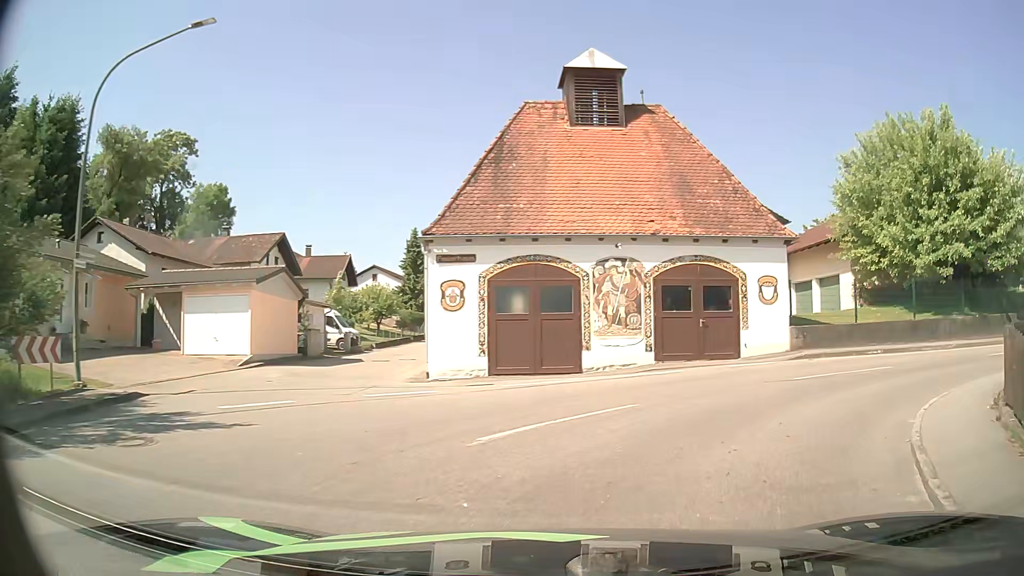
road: tertiary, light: Day
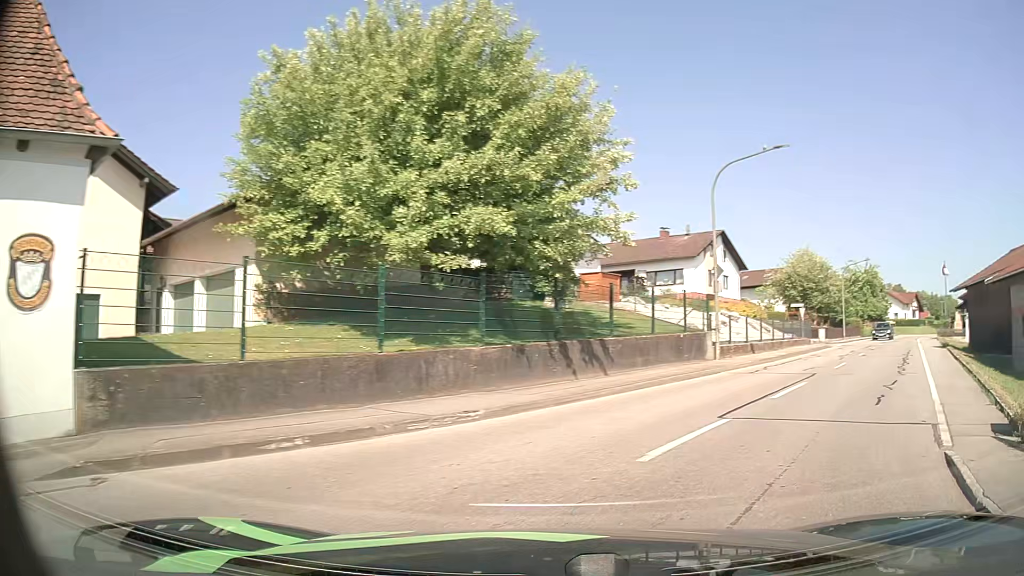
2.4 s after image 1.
(+4.5, +11.4) m; +50°
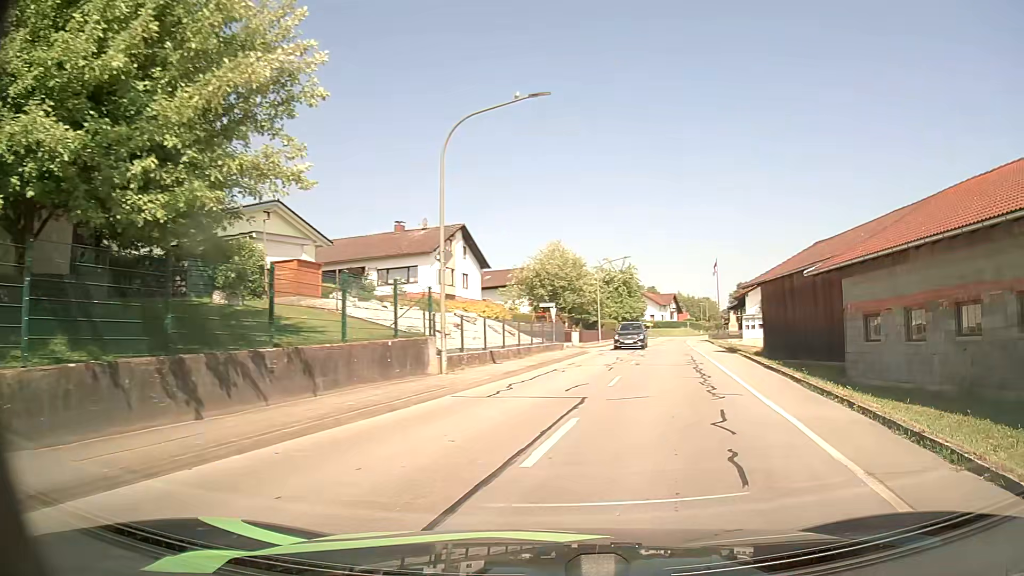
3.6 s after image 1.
(+1.3, +5.8) m; +22°
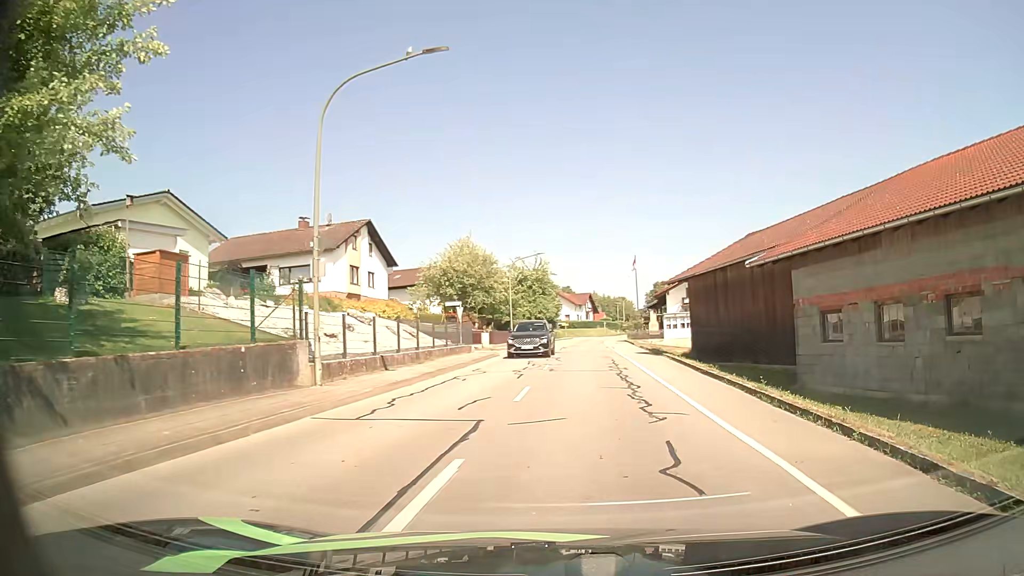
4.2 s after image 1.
(+0.2, +3.1) m; +8°
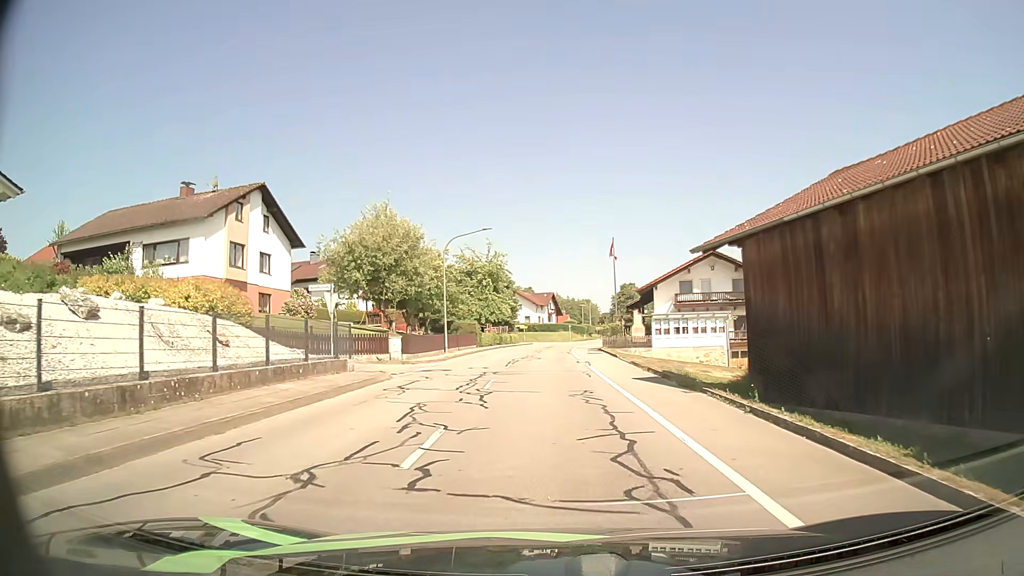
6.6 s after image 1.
(+0.7, +15.2) m; +3°
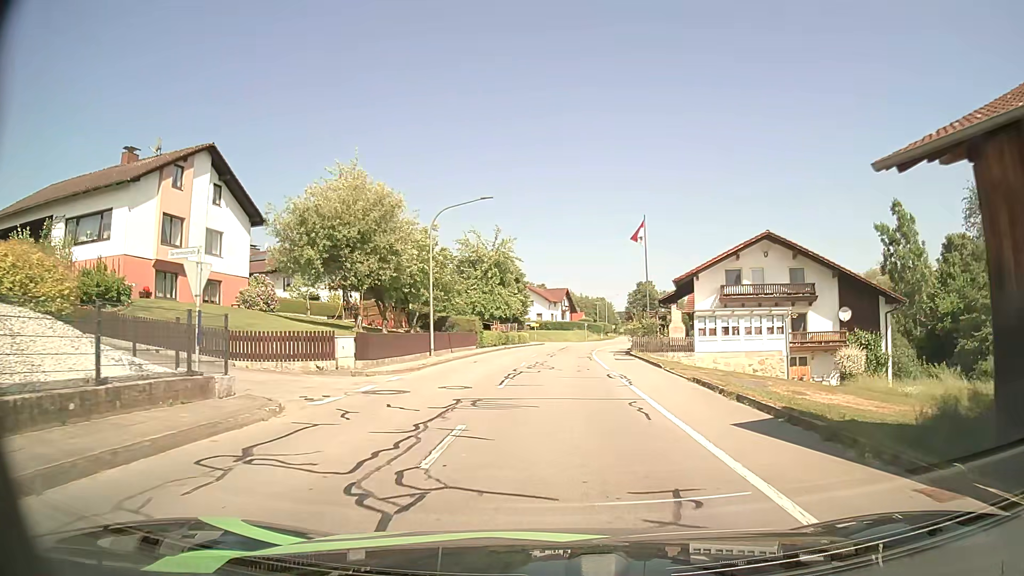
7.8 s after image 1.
(-0.1, +9.3) m; -1°
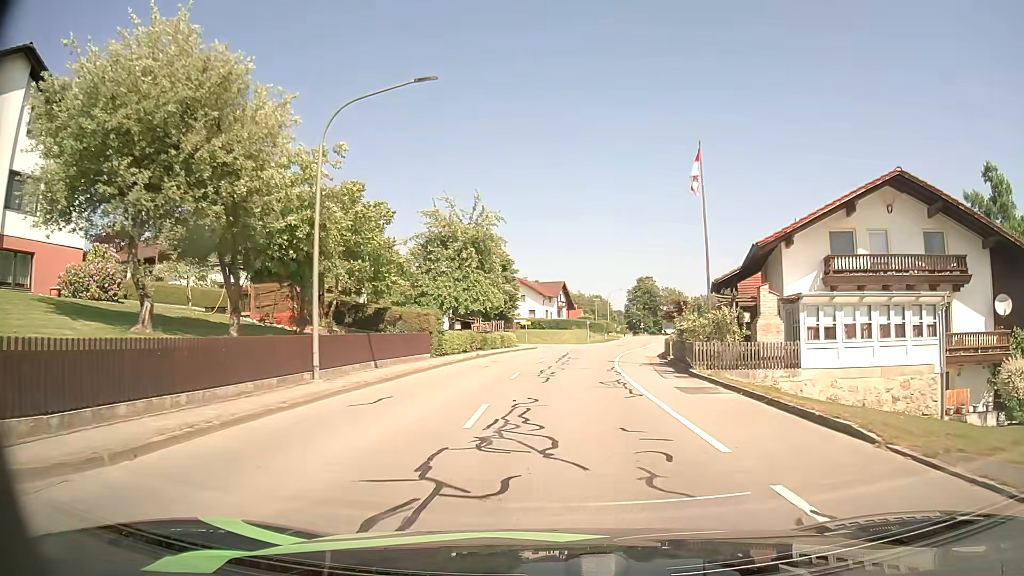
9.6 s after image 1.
(0.0, +15.7) m; 0°
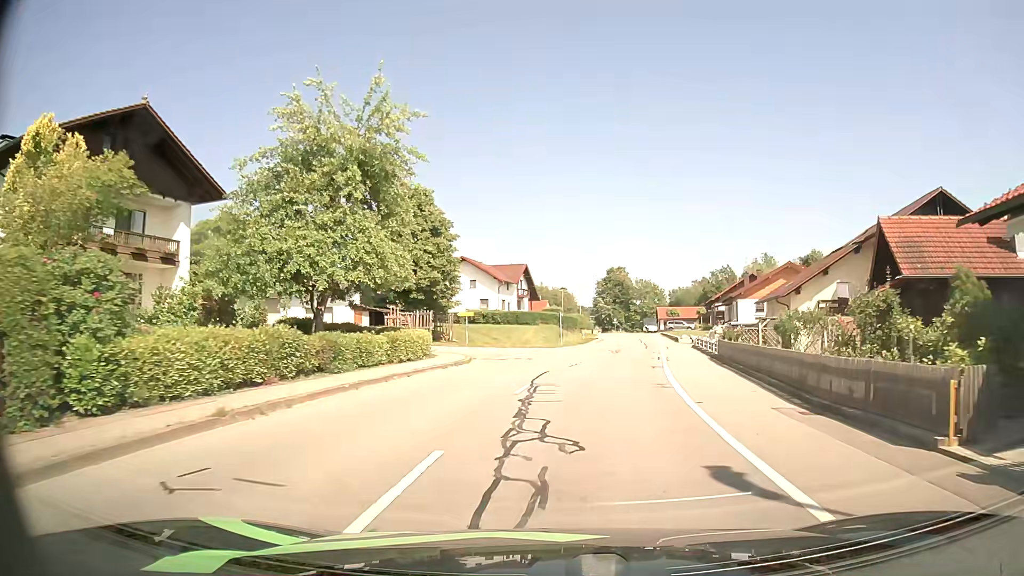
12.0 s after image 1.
(+0.5, +23.2) m; +4°
(0, +10) (+1, +20) (+3, +30) (+4, +40) (+6, +50) (+7, +59) (+9, +69) (+10, +79) (+11, +89) (+12, +99) m
